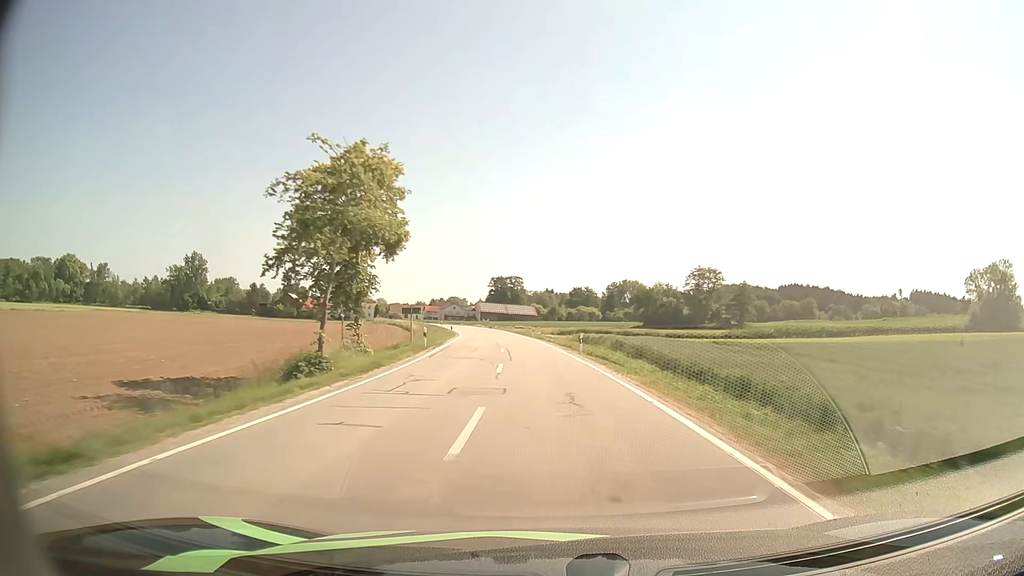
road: secondary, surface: asphalt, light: Day
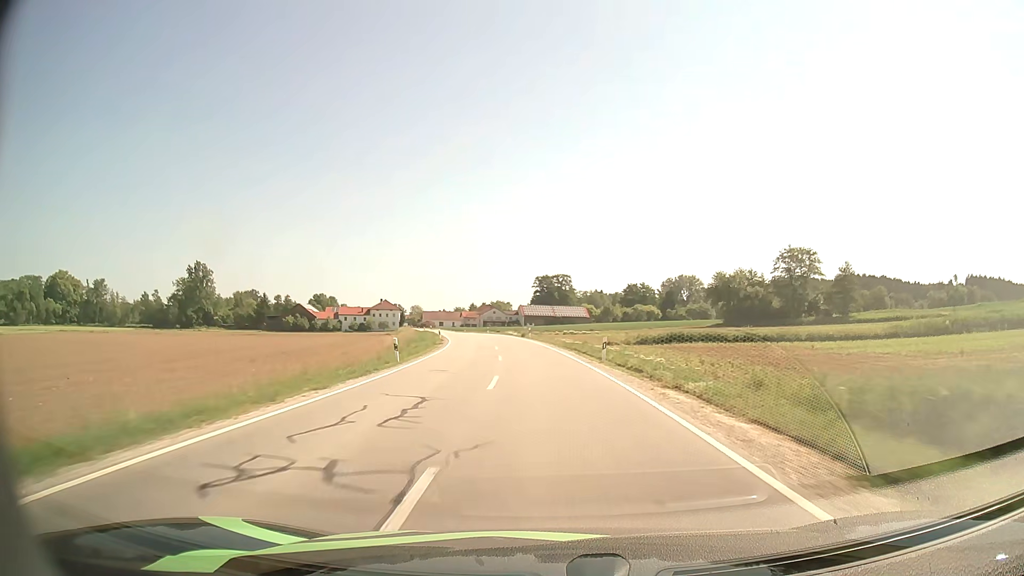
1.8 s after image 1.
(-1.5, +38.5) m; -4°
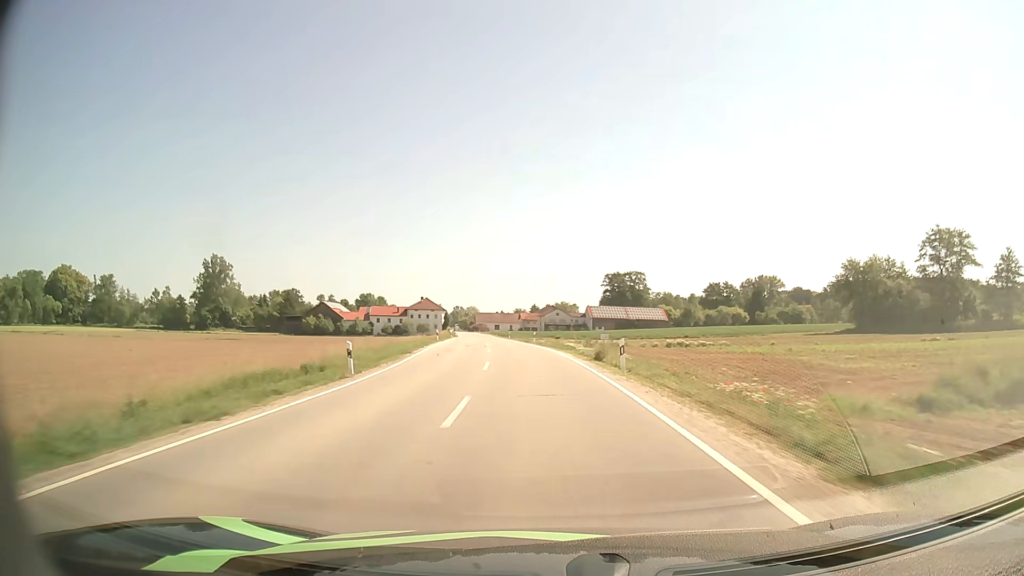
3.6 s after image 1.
(-1.8, +39.2) m; -6°
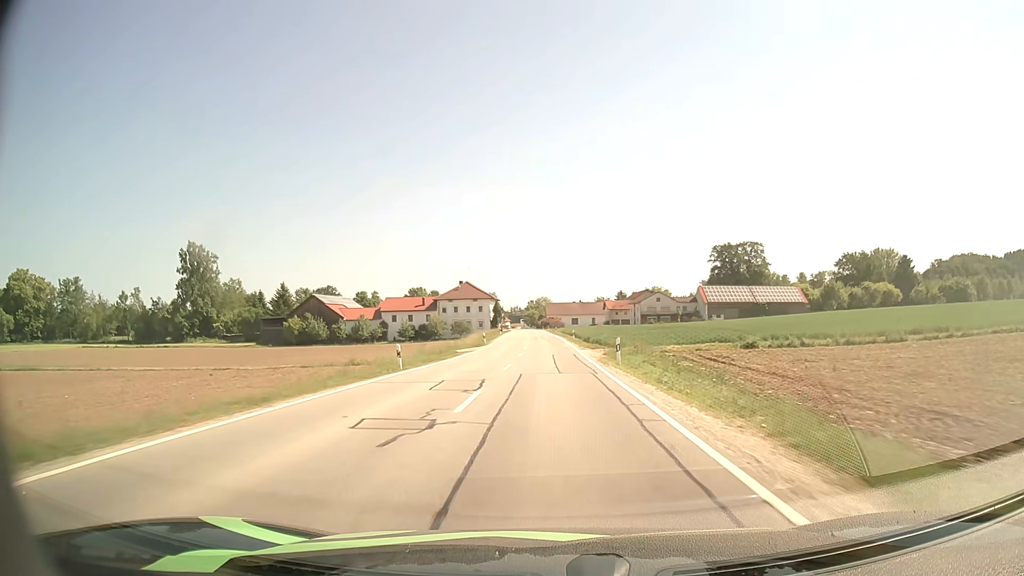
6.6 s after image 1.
(-4.7, +66.9) m; -6°
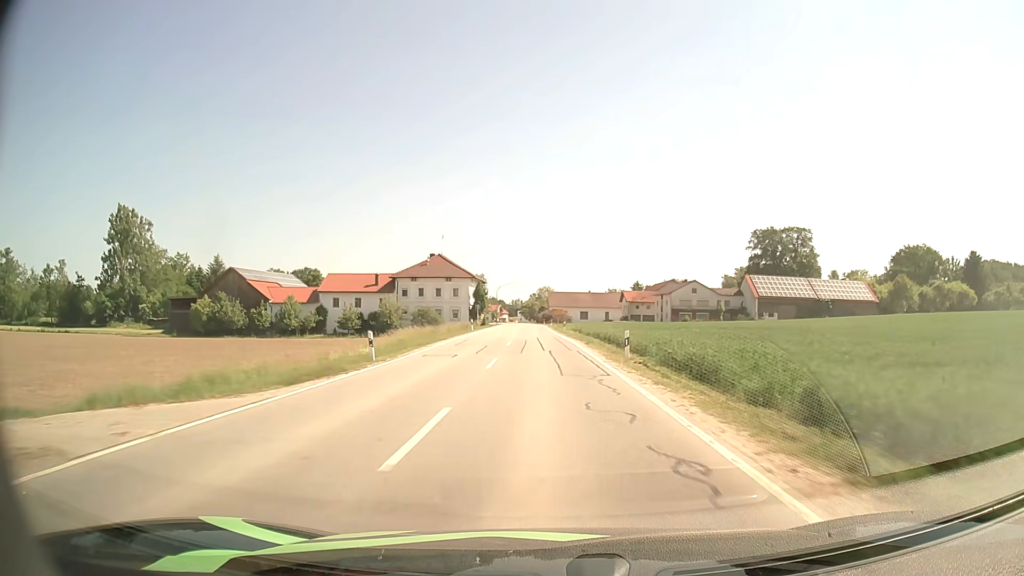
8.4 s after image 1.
(-0.2, +38.1) m; 0°
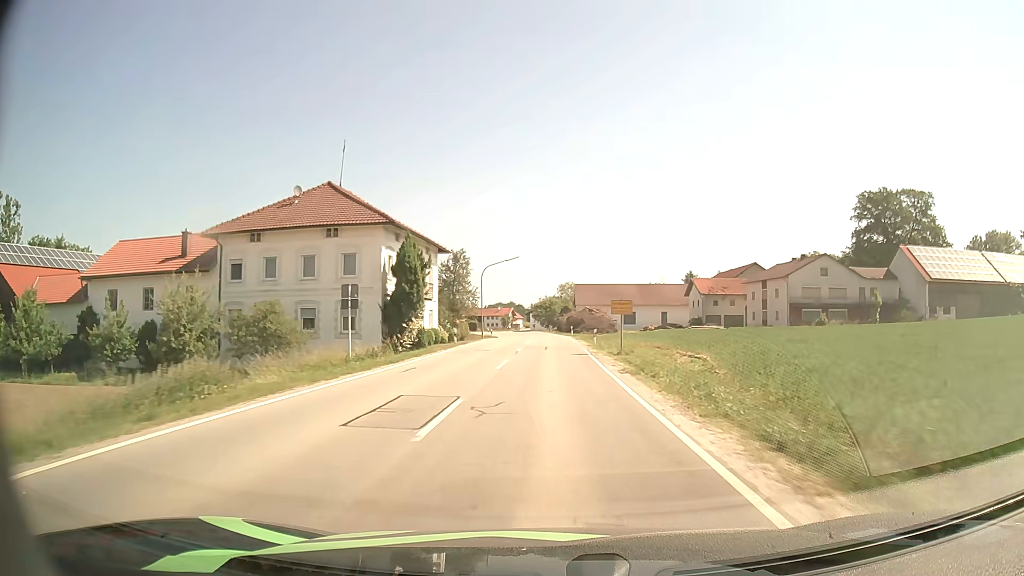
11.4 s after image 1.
(-0.9, +55.3) m; -2°
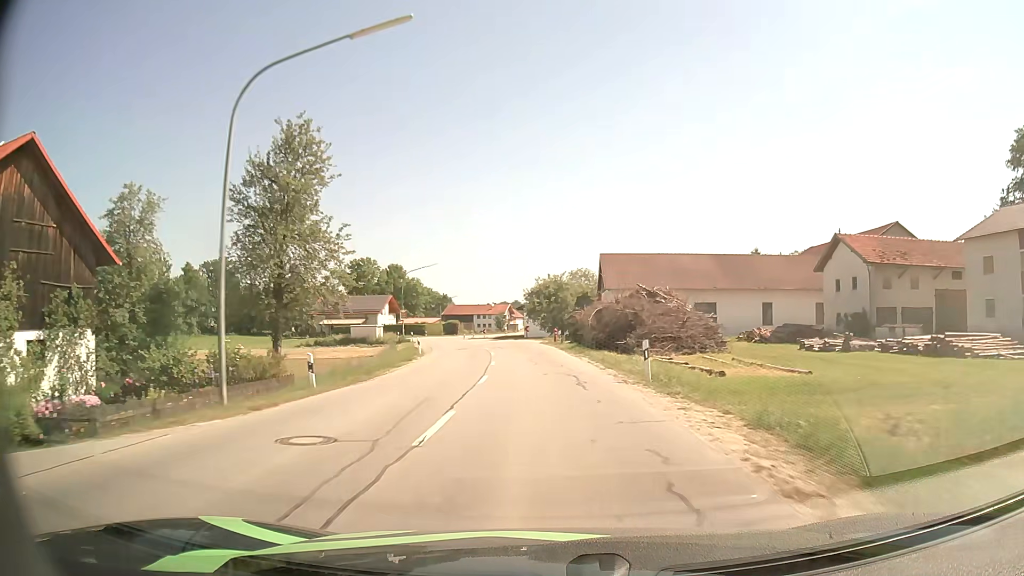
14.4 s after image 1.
(+0.2, +50.5) m; 0°
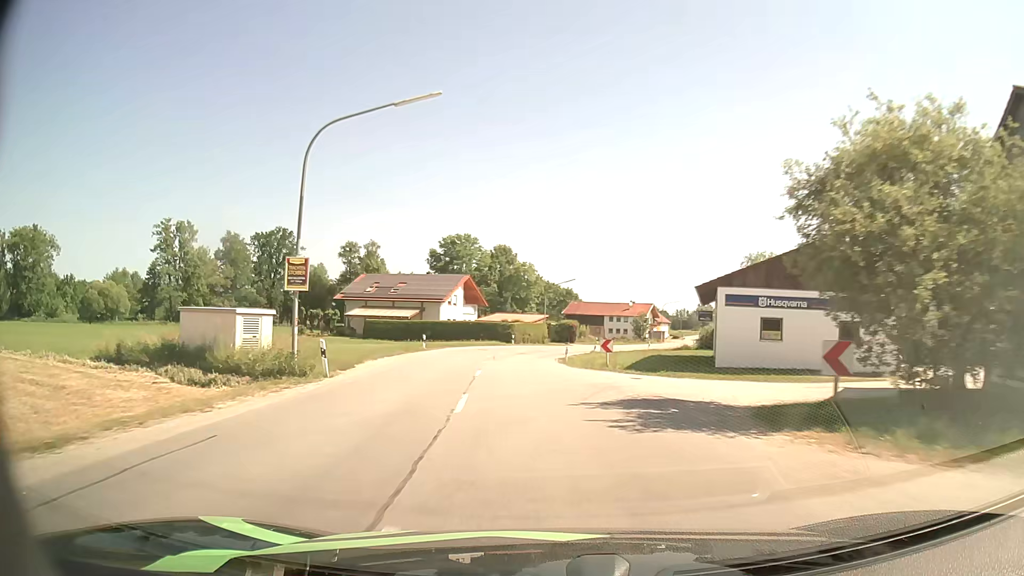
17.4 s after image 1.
(-4.0, +49.0) m; -11°
(0, +10) (-1, +20) (-1, +30) (-1, +40) (0, +50) (+2, +60) (+4, +69) (+7, +79) (+11, +88) (+15, +97) m
